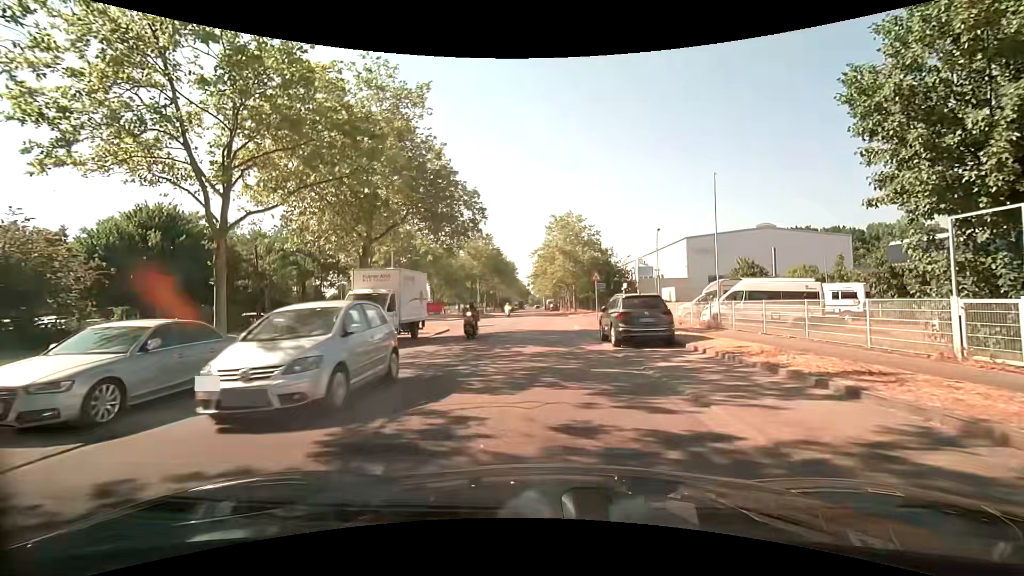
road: tertiary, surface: asphalt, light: Day
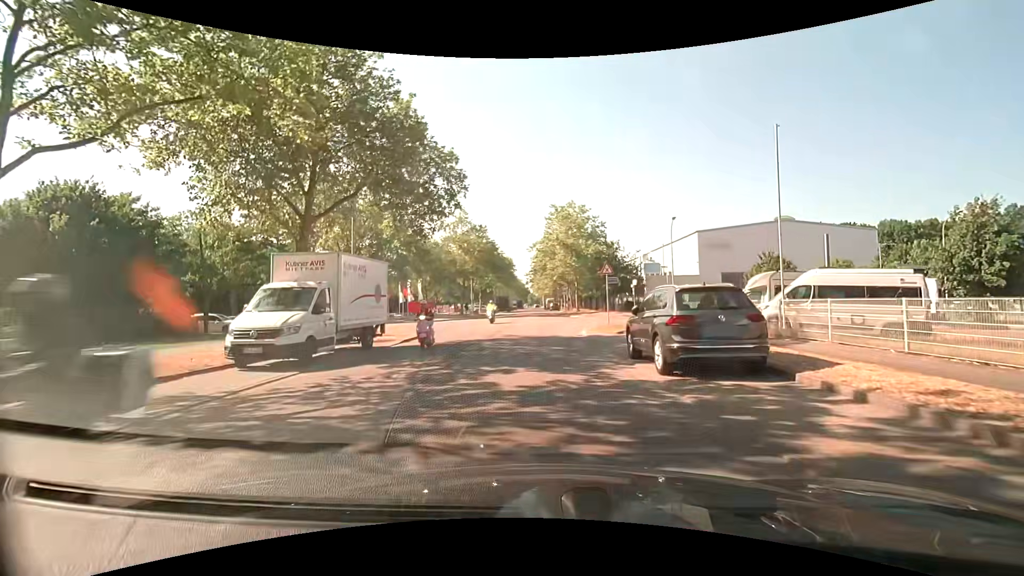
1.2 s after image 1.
(+0.1, +6.2) m; +1°
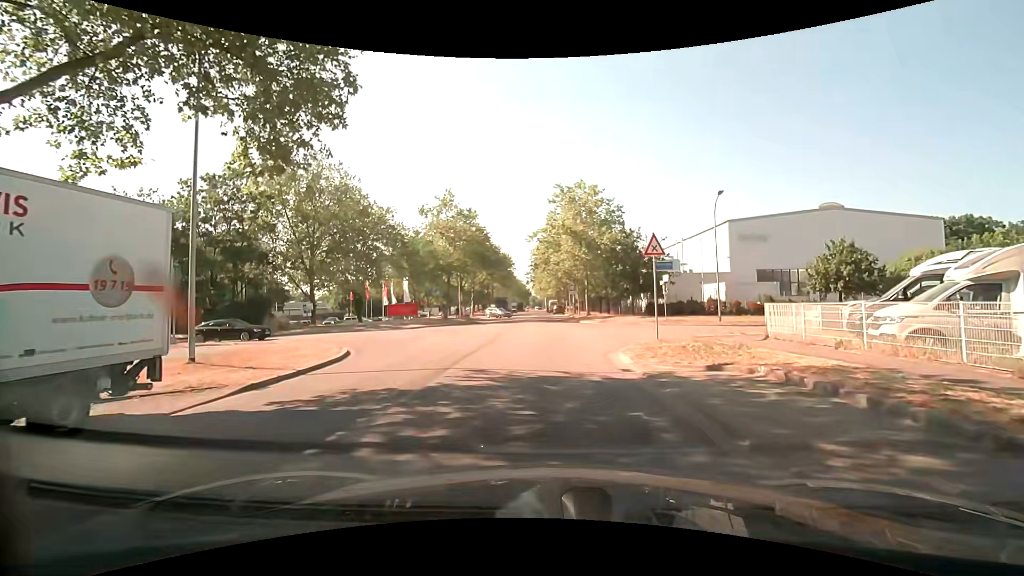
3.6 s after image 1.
(0.0, +11.3) m; +1°
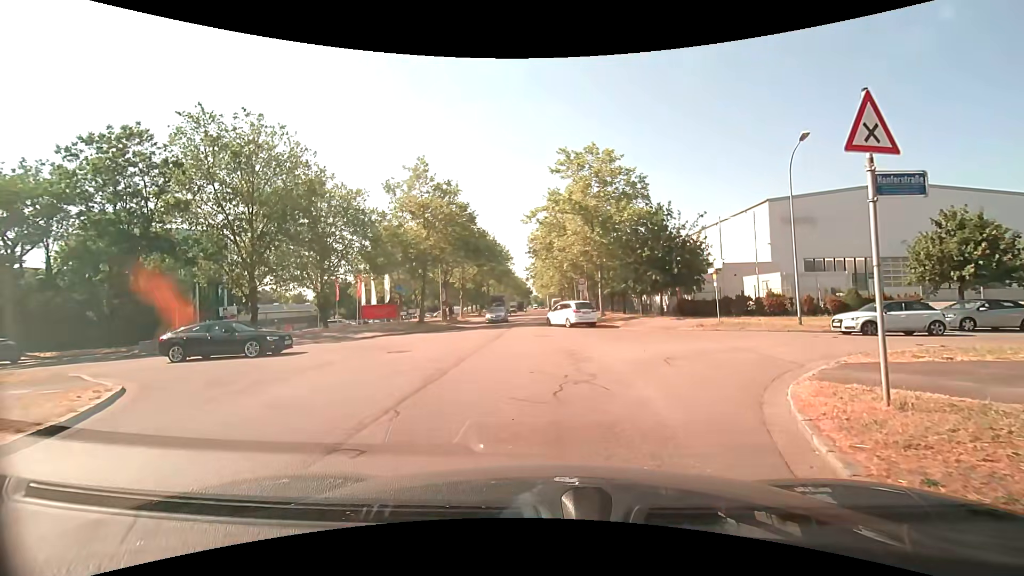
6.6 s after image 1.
(-0.2, +10.7) m; -1°
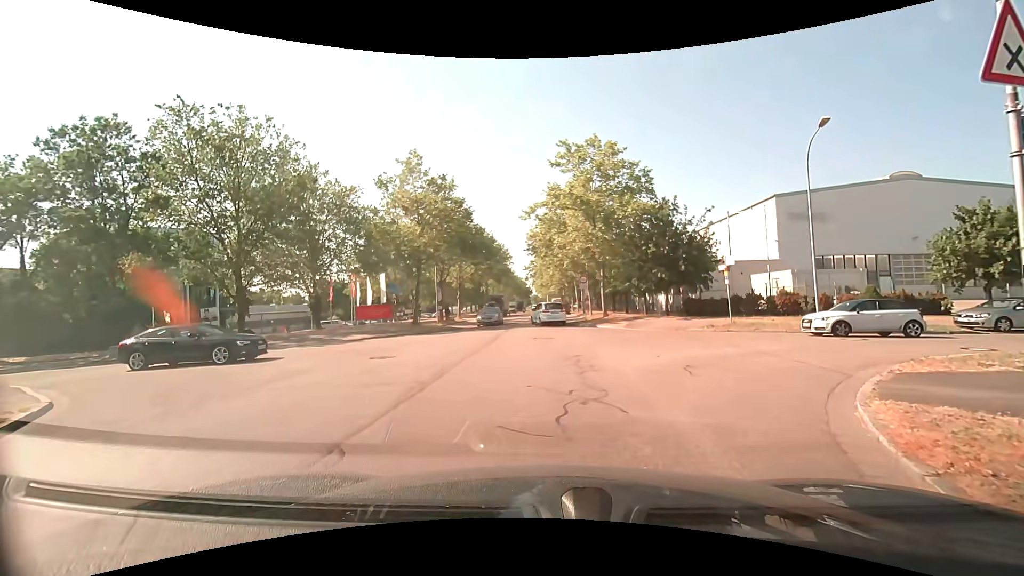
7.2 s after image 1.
(0.0, +1.7) m; 0°
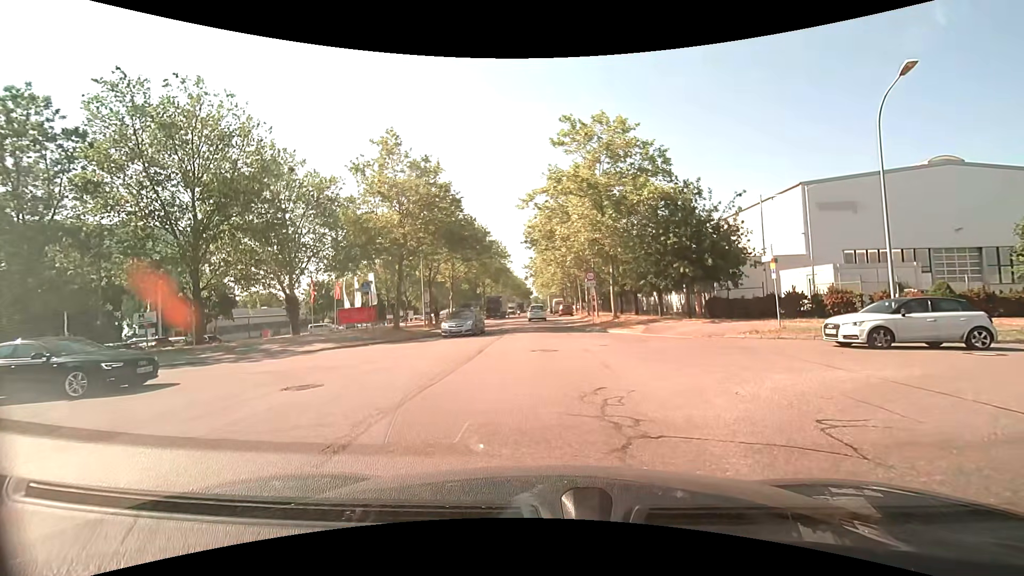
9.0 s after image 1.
(0.0, +4.9) m; -1°
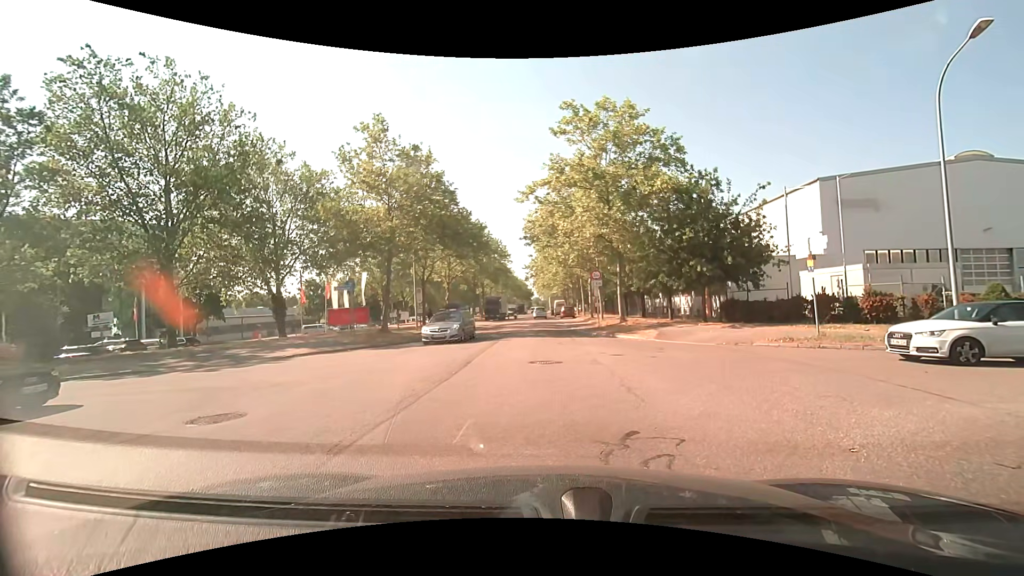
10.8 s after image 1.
(0.0, +2.5) m; +1°
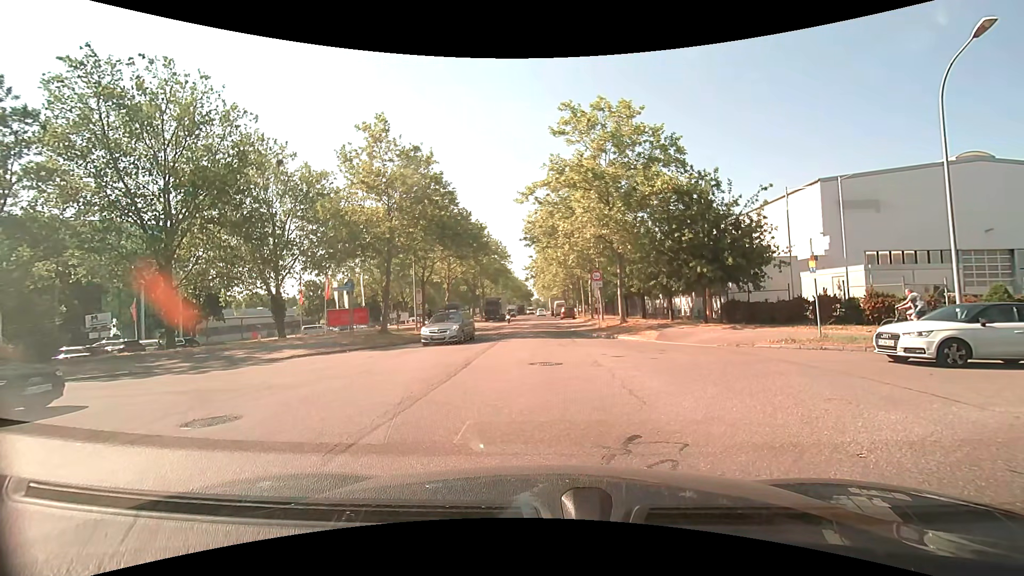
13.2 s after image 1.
(0.0, +0.2) m; 0°
